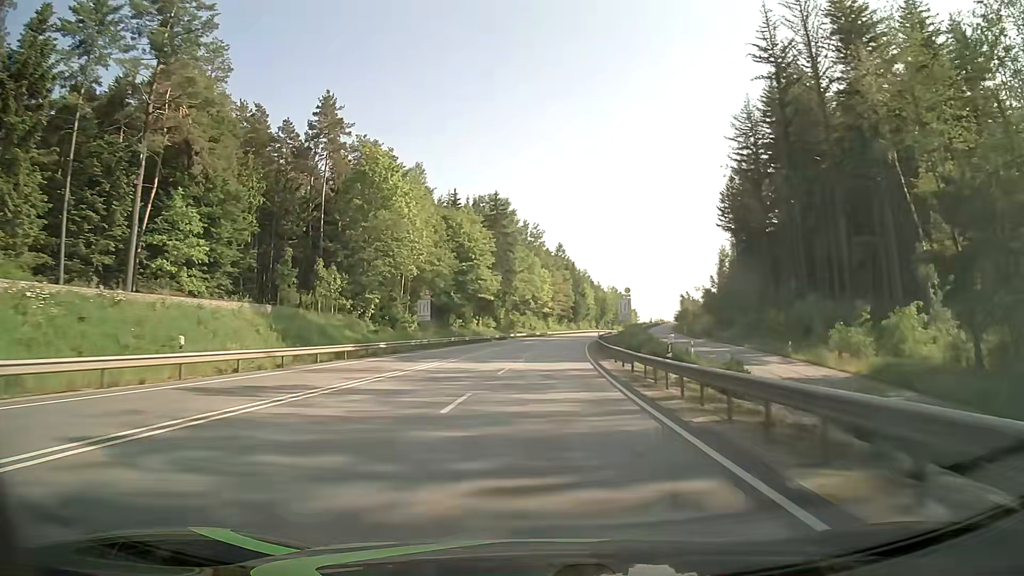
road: primary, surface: asphalt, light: Day
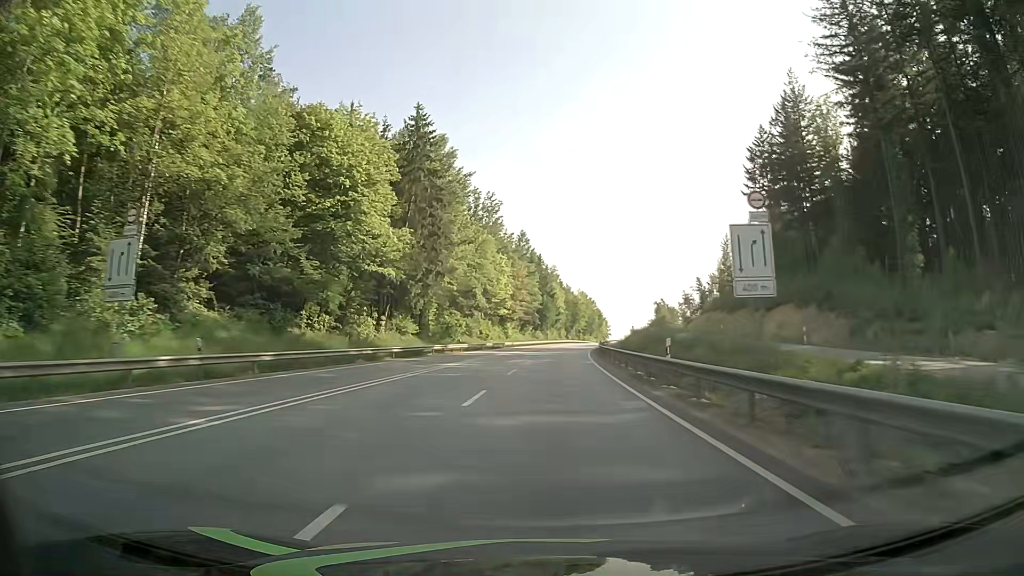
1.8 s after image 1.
(+1.3, +46.8) m; +3°
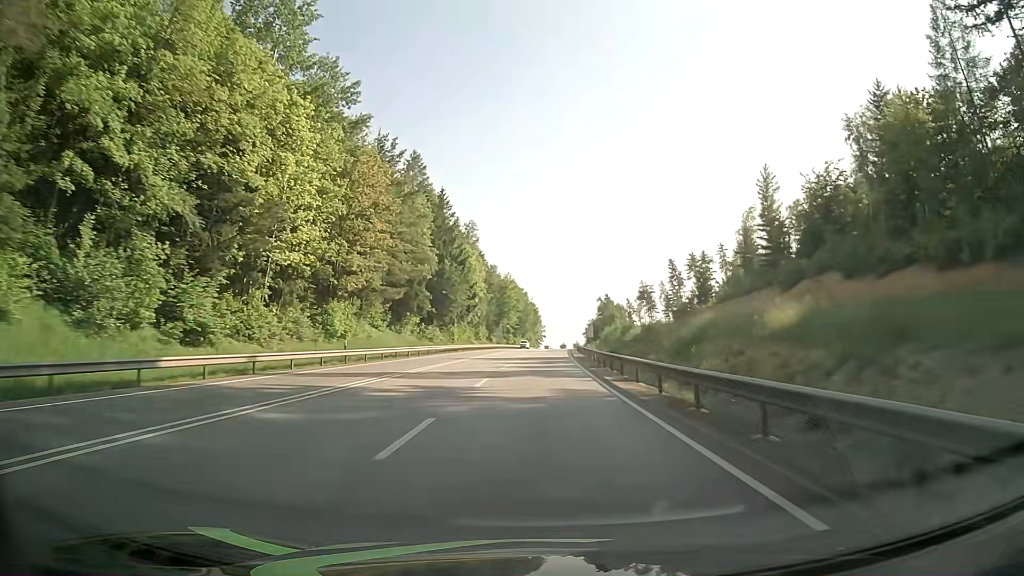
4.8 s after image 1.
(+4.3, +78.2) m; +6°
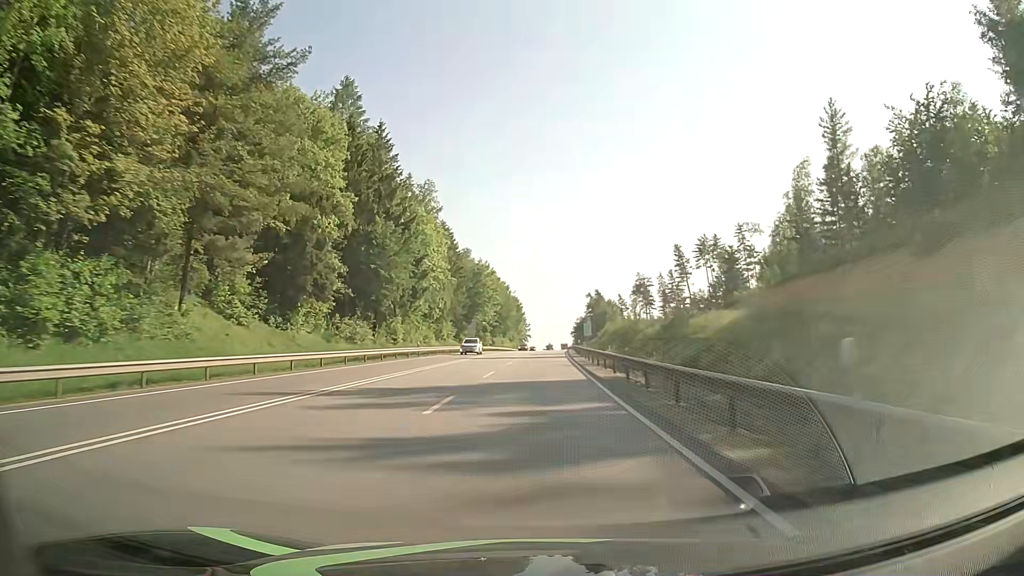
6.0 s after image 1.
(+0.5, +31.5) m; +1°
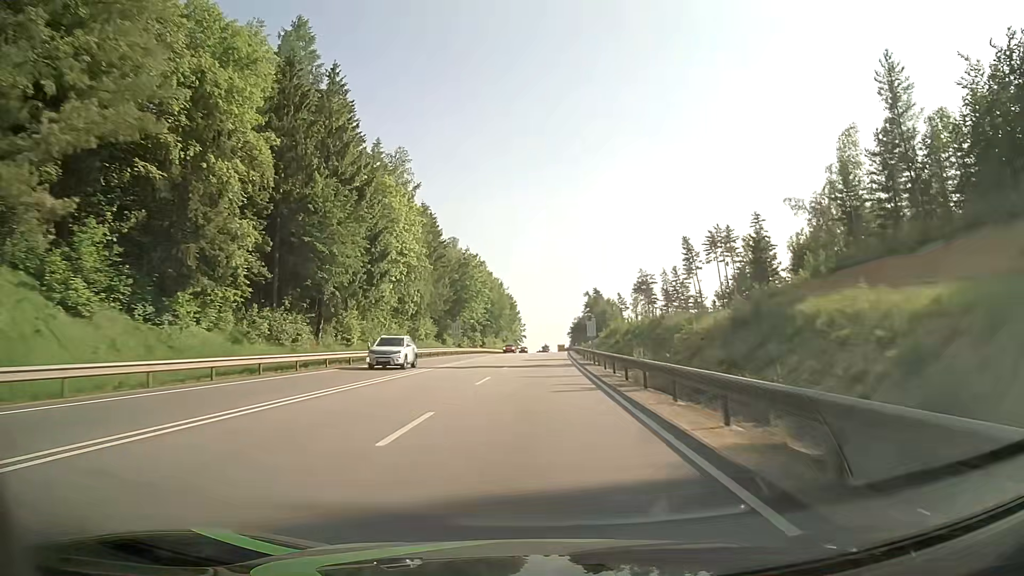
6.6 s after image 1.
(+0.1, +15.8) m; +1°
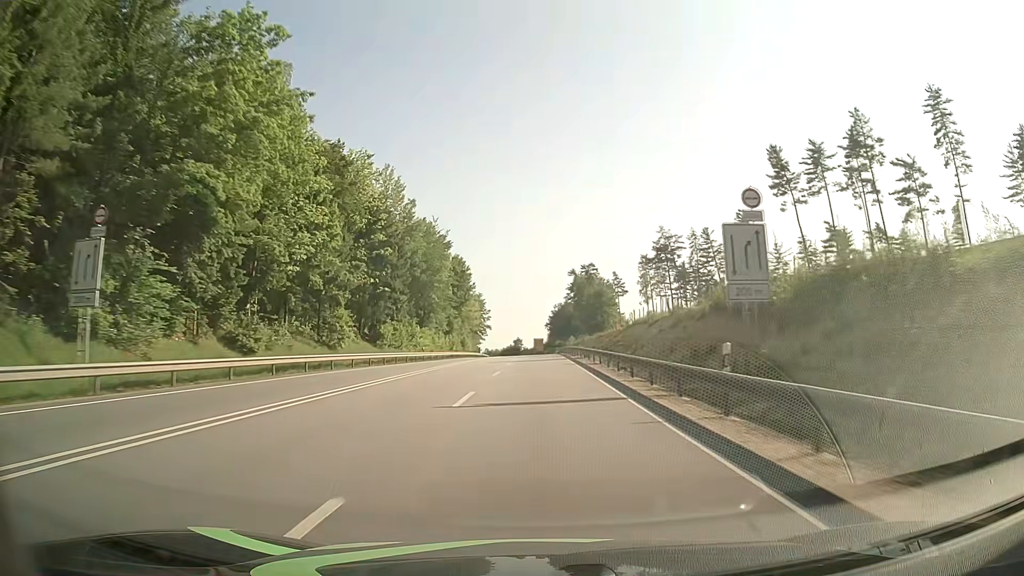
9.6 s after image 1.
(+1.3, +79.1) m; +2°
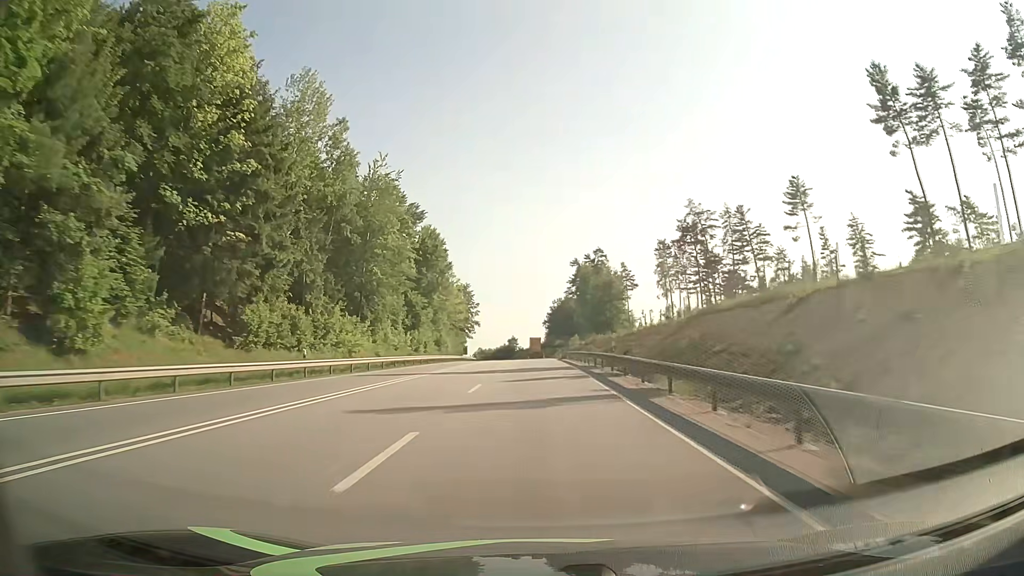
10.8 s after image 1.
(+0.2, +31.8) m; 0°
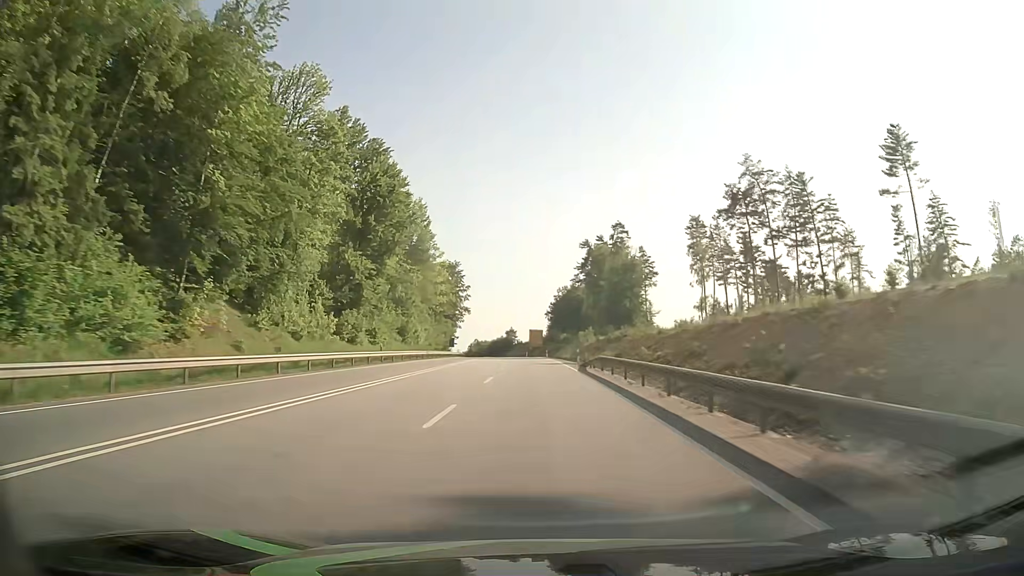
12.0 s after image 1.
(0.0, +31.8) m; 0°
(0, +10) (0, +20) (0, +30) (0, +40) (0, +50) (-1, +60) (-1, +70) (-1, +80) (-1, +90) (-2, +100) m
